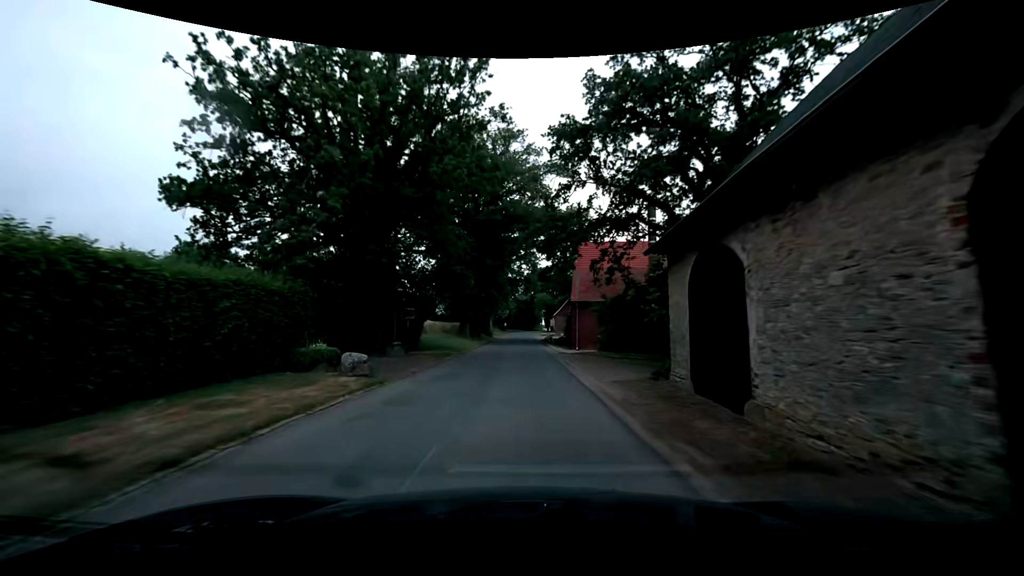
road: unclassified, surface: asphalt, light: Day
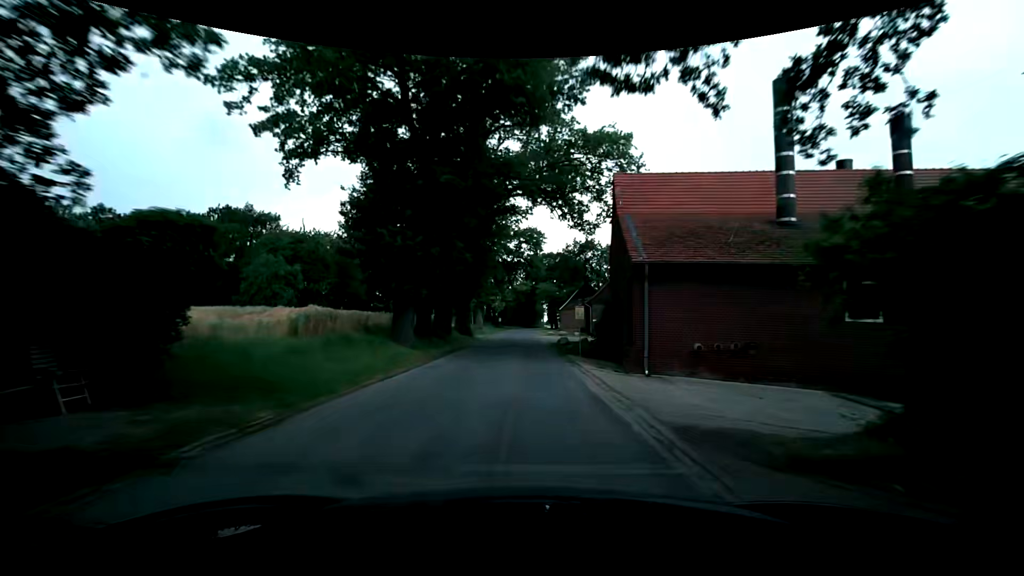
(-0.1, +22.1) m; 0°
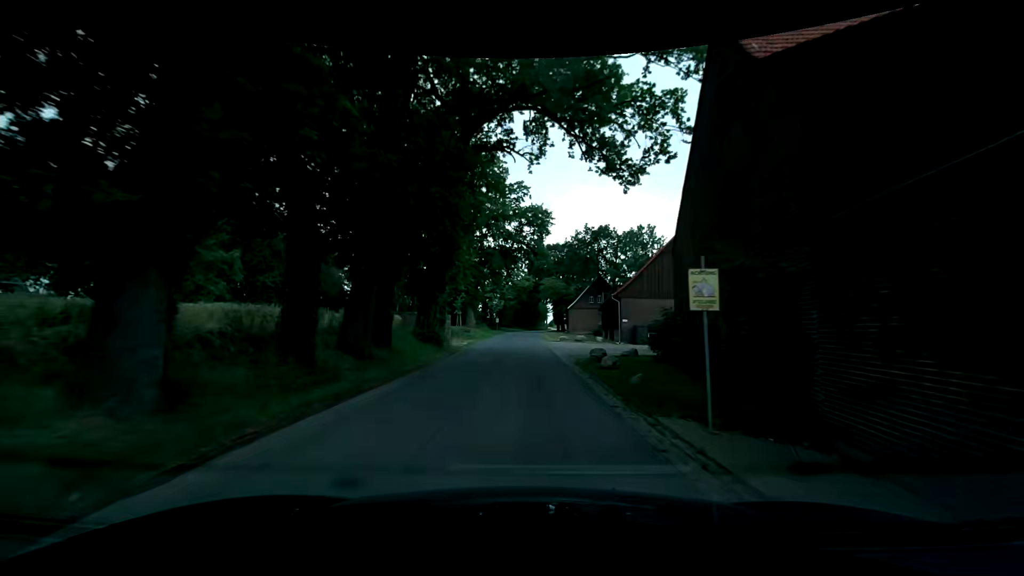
(-0.1, +15.0) m; -1°
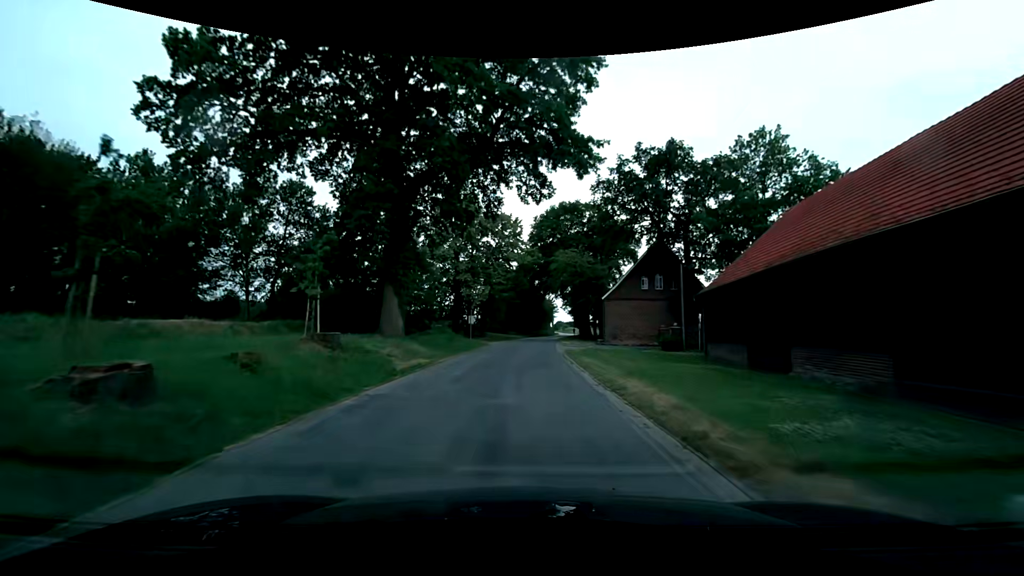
(+0.2, +37.6) m; 0°
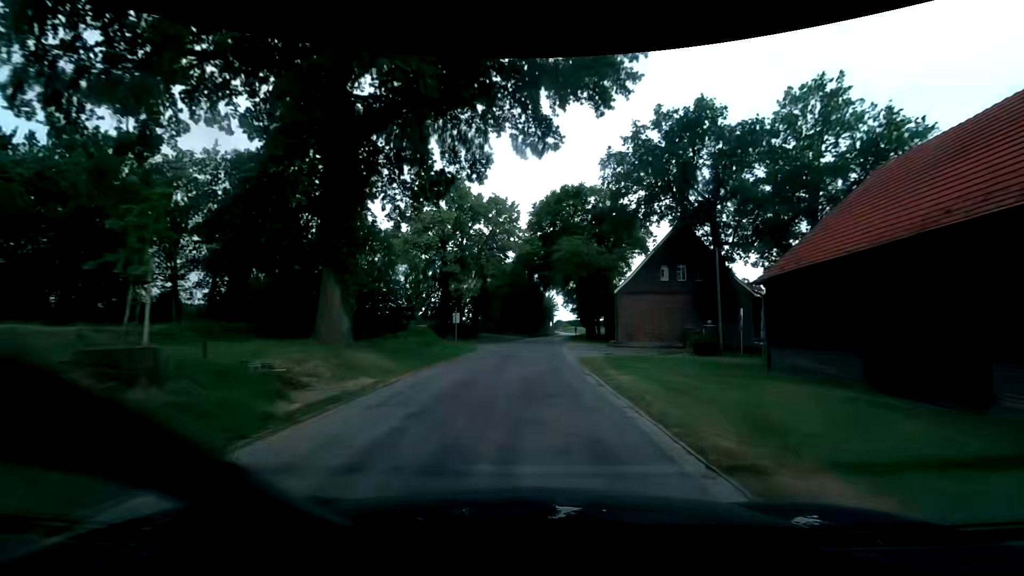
(+0.1, +7.5) m; +1°
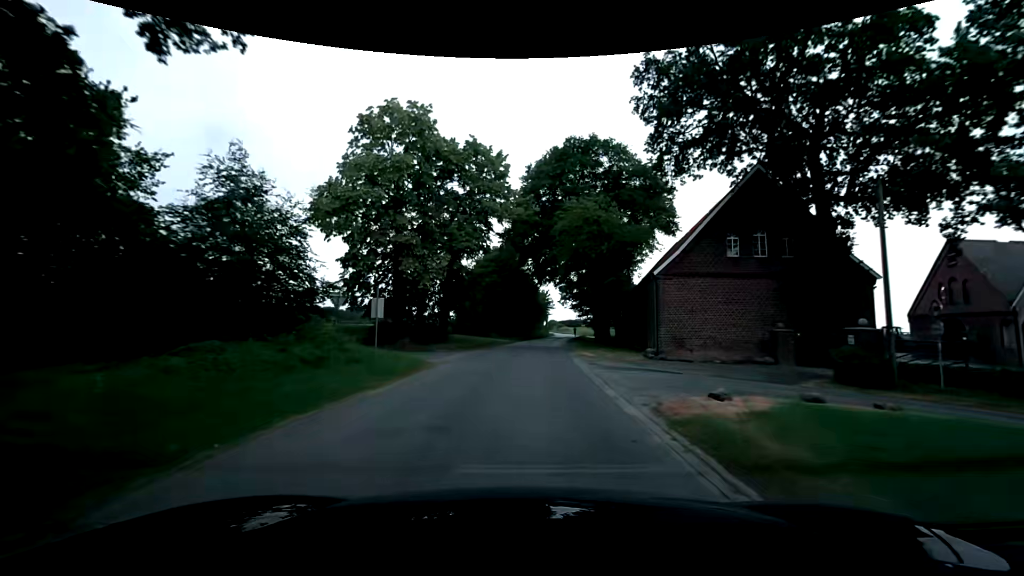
(0.0, +14.9) m; +1°
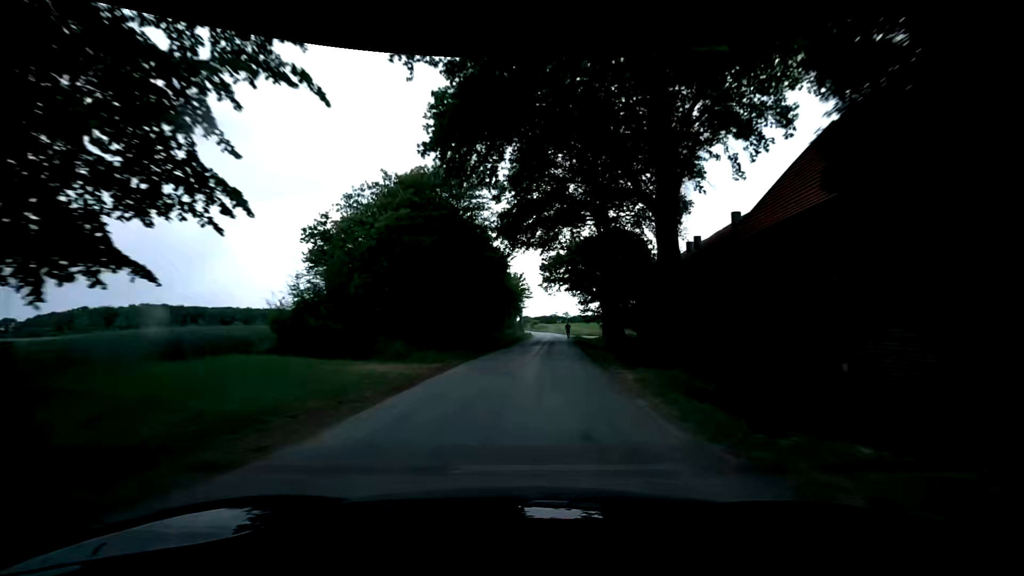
(+0.5, +29.5) m; +3°
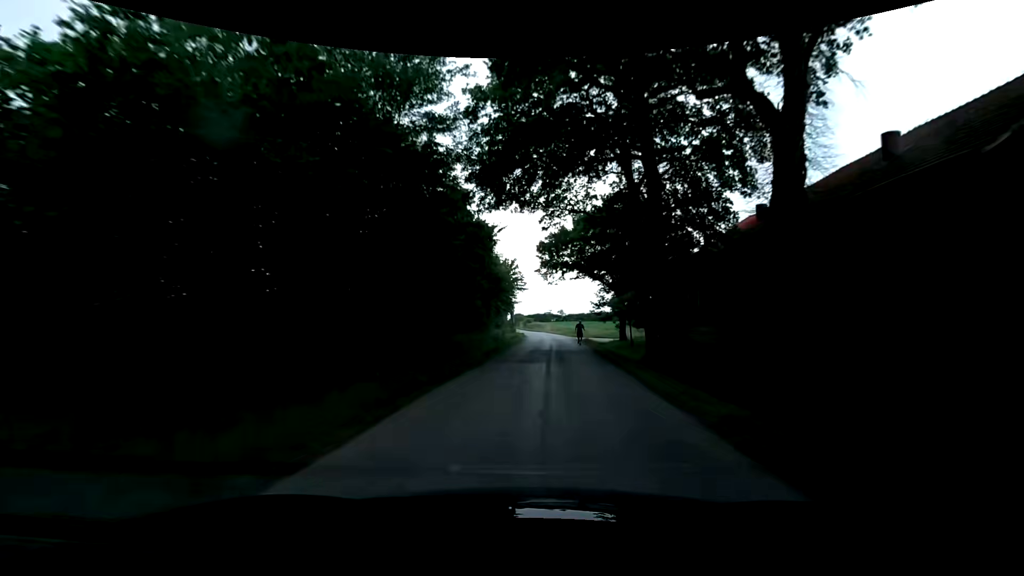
(0.0, +14.4) m; 0°
(0, +10) (0, +20) (+1, +30) (+2, +40) (+3, +50) (+3, +60) (+4, +70) (+3, +80) (+3, +90) (+2, +100) m
